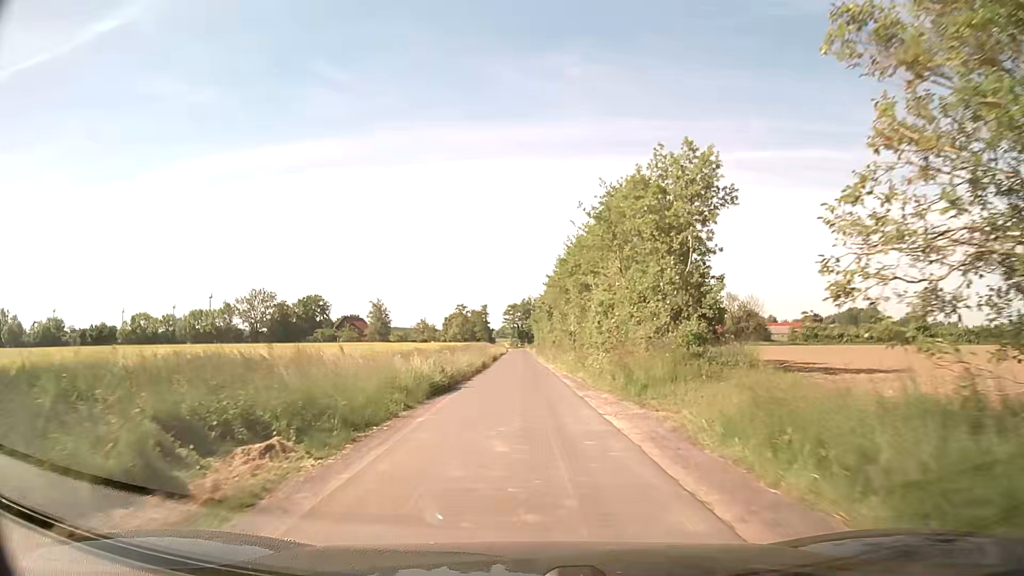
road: unclassified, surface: asphalt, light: Day
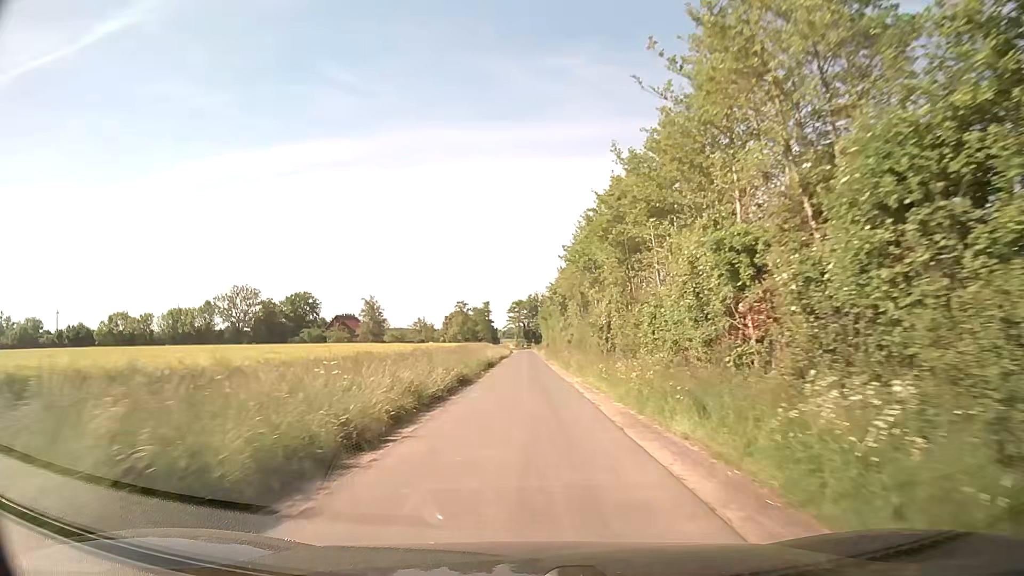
(-0.3, +18.0) m; -1°
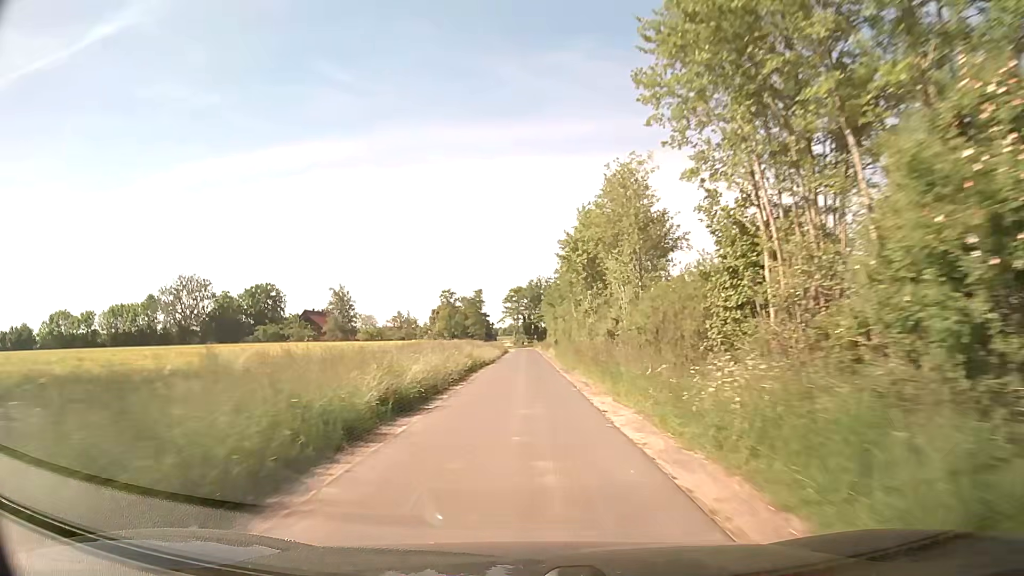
(0.0, +31.9) m; 0°
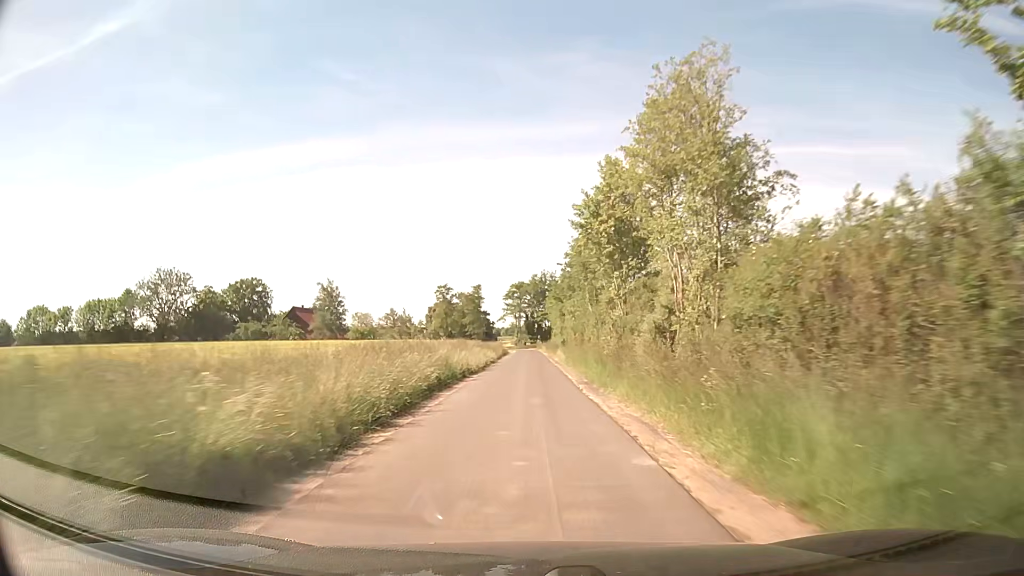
(0.0, +11.6) m; 0°
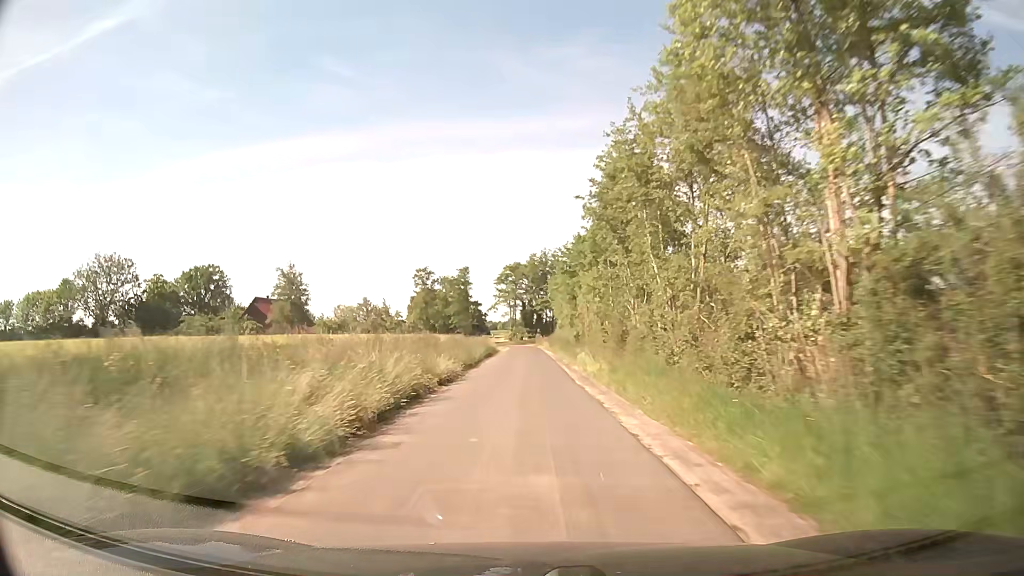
(0.0, +22.6) m; 0°
